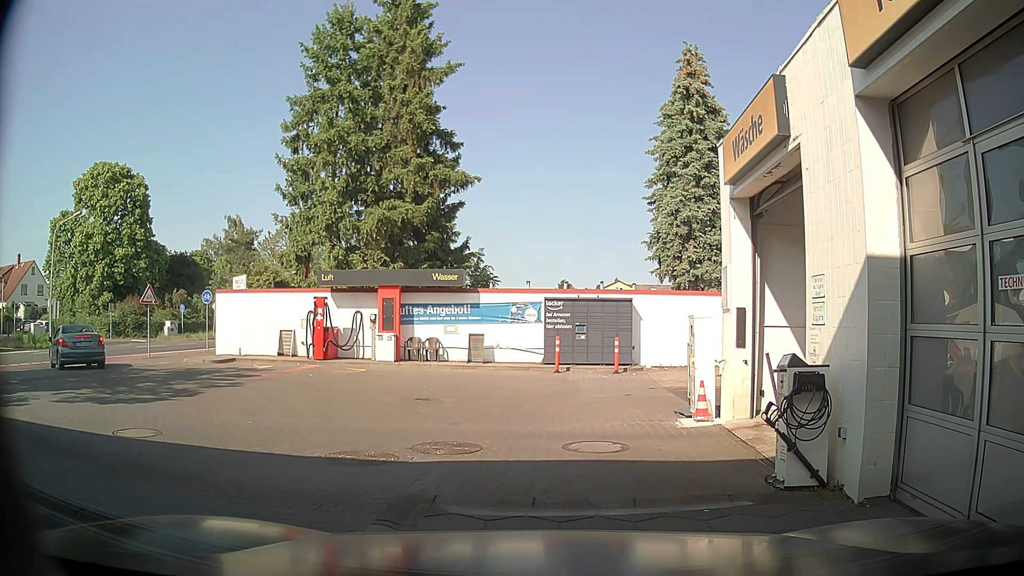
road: service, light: Day
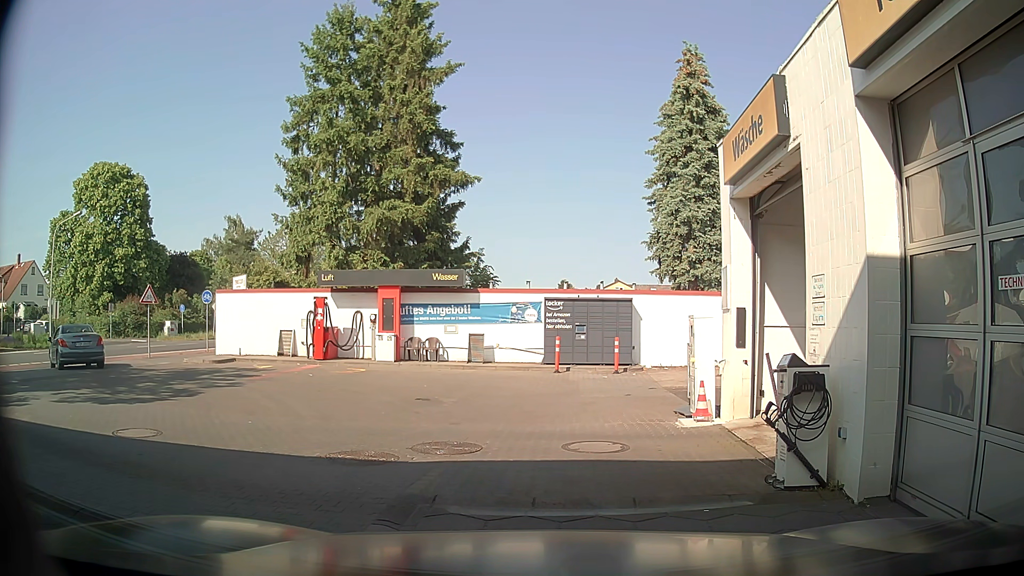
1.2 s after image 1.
(0.0, 0.0) m; 0°
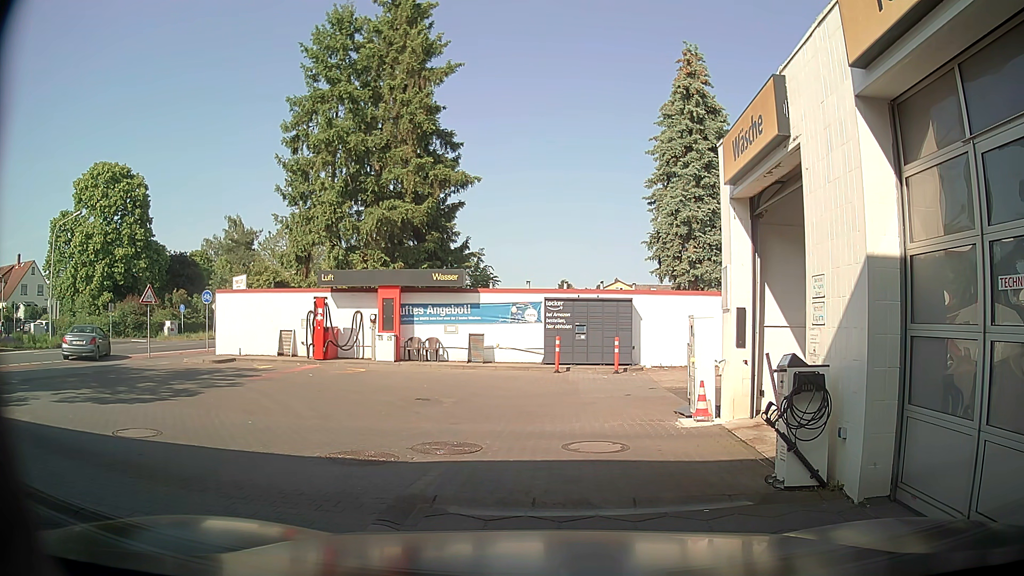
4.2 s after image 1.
(0.0, 0.0) m; 0°
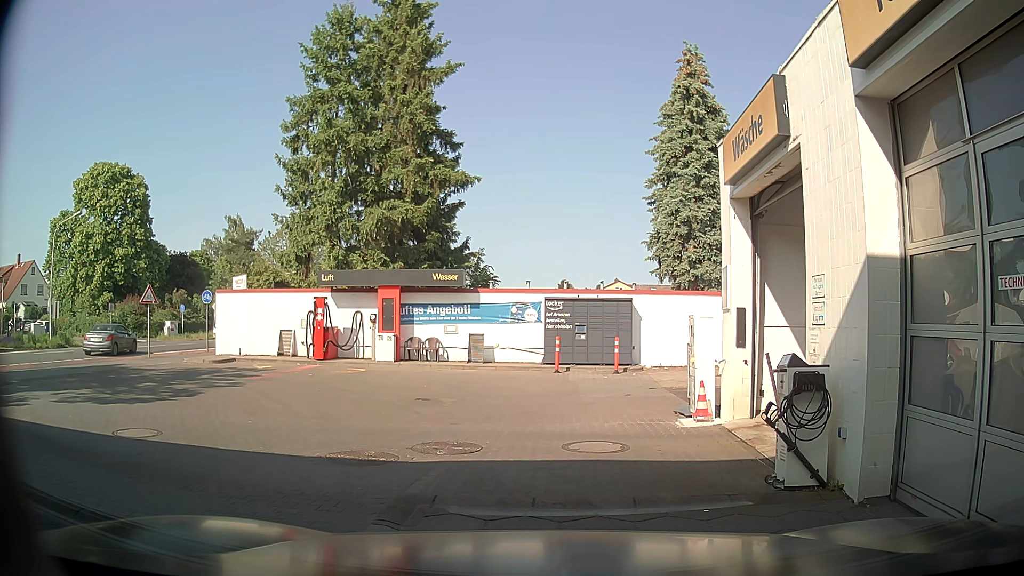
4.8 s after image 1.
(0.0, 0.0) m; 0°
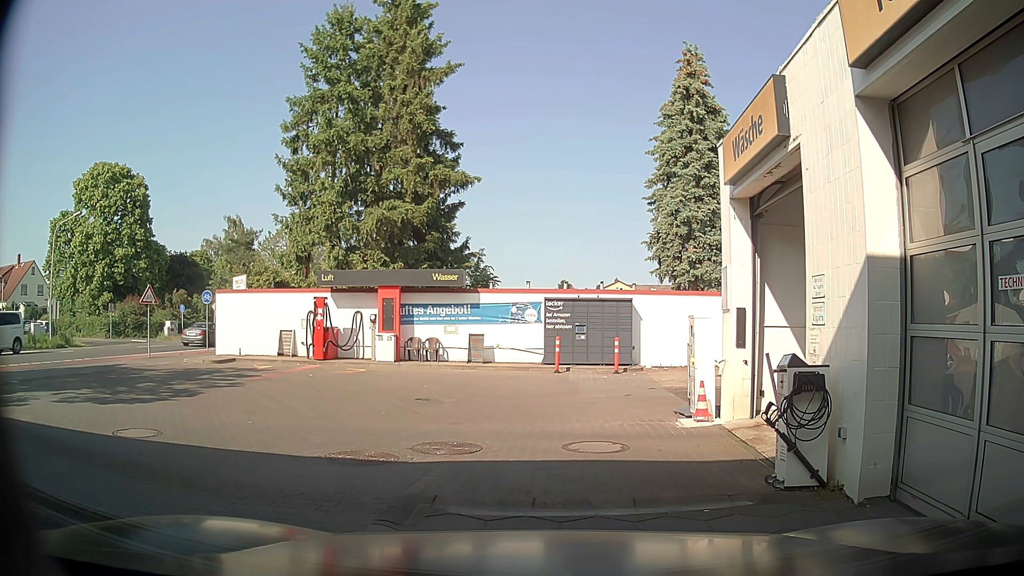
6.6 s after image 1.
(0.0, 0.0) m; 0°
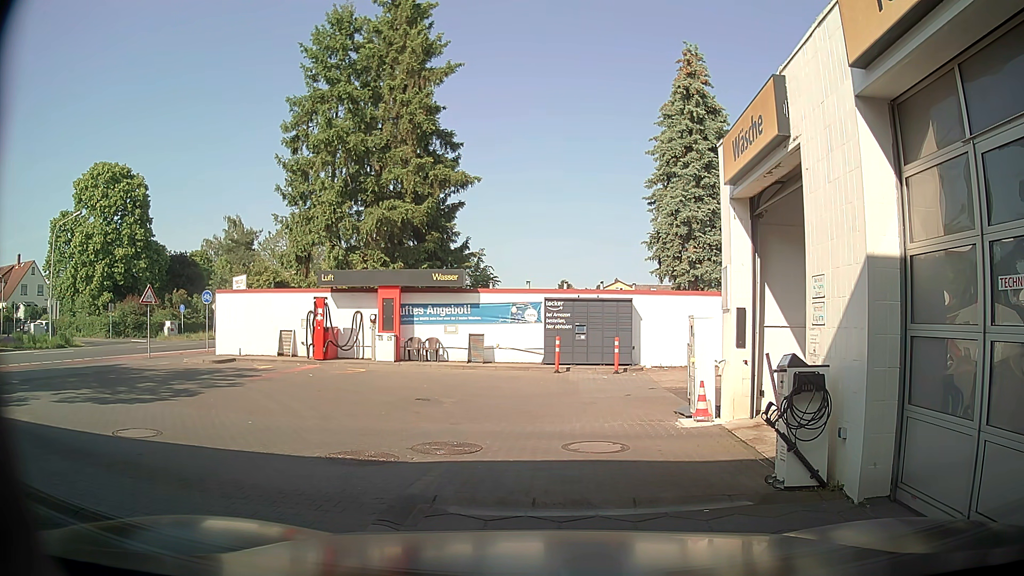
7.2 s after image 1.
(0.0, 0.0) m; 0°
